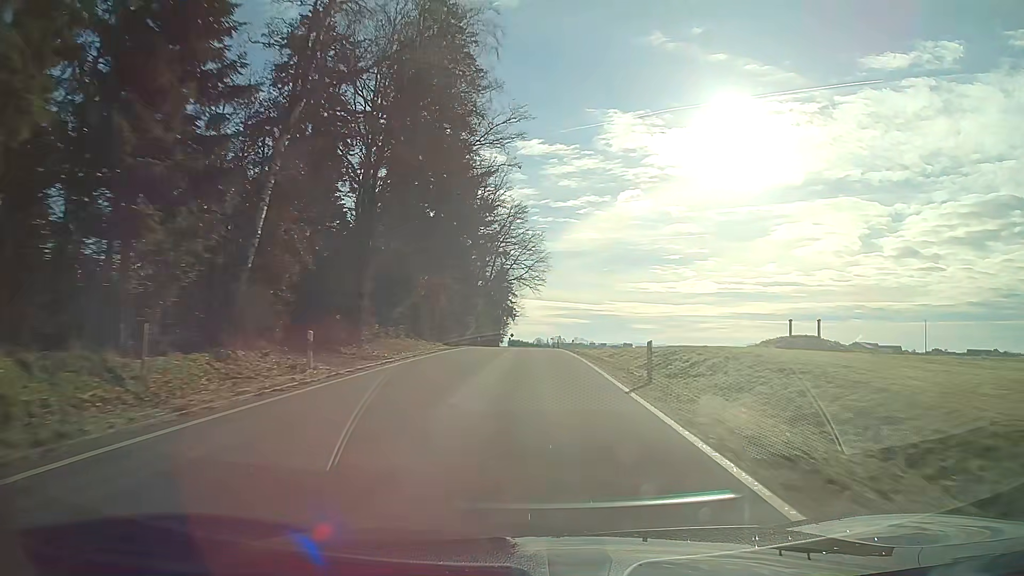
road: tertiary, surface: asphalt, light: Day
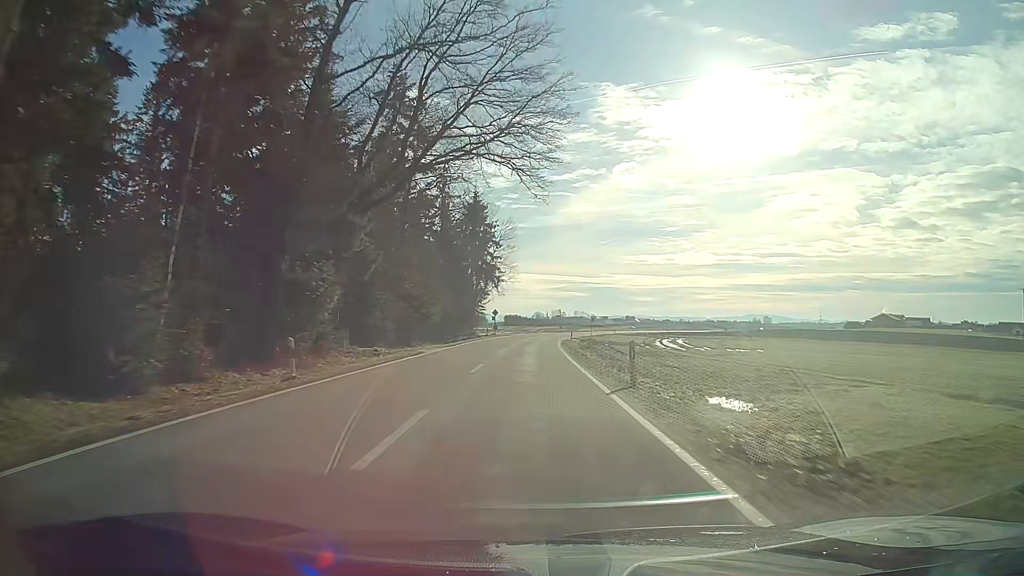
(+0.2, +51.4) m; 0°
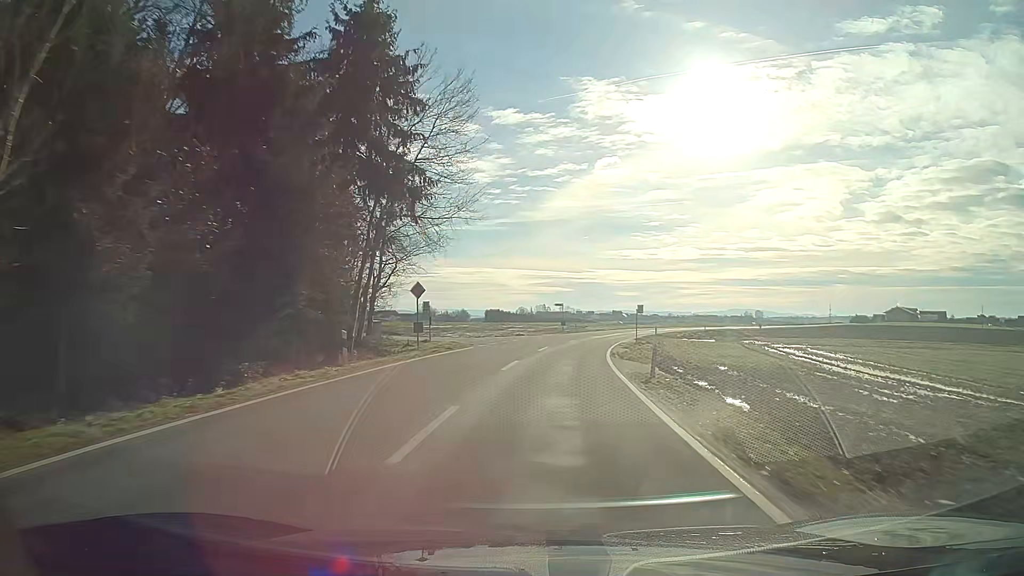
(+0.4, +47.5) m; +2°
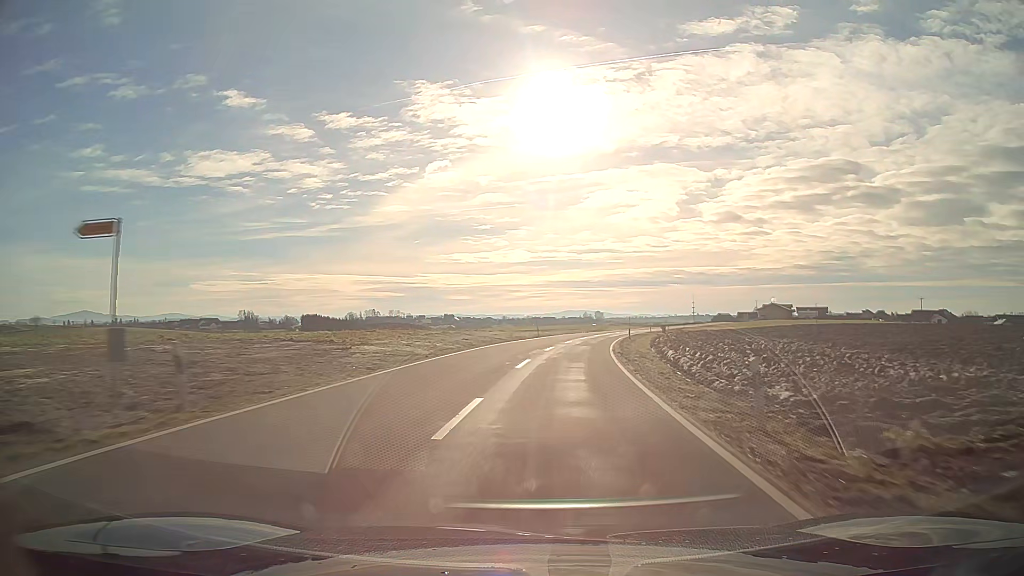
(+6.9, +57.2) m; +14°
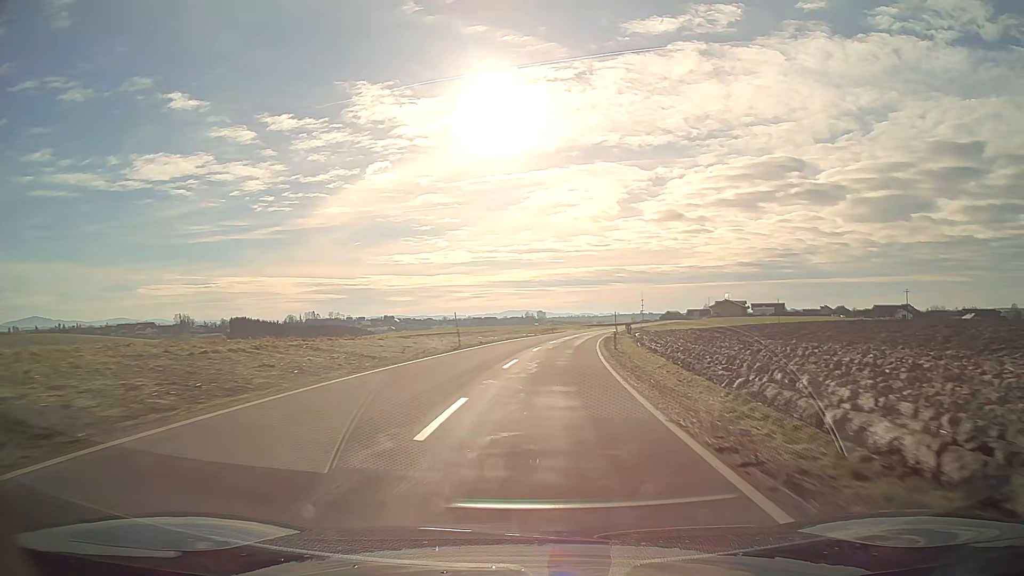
(+1.0, +23.9) m; +5°
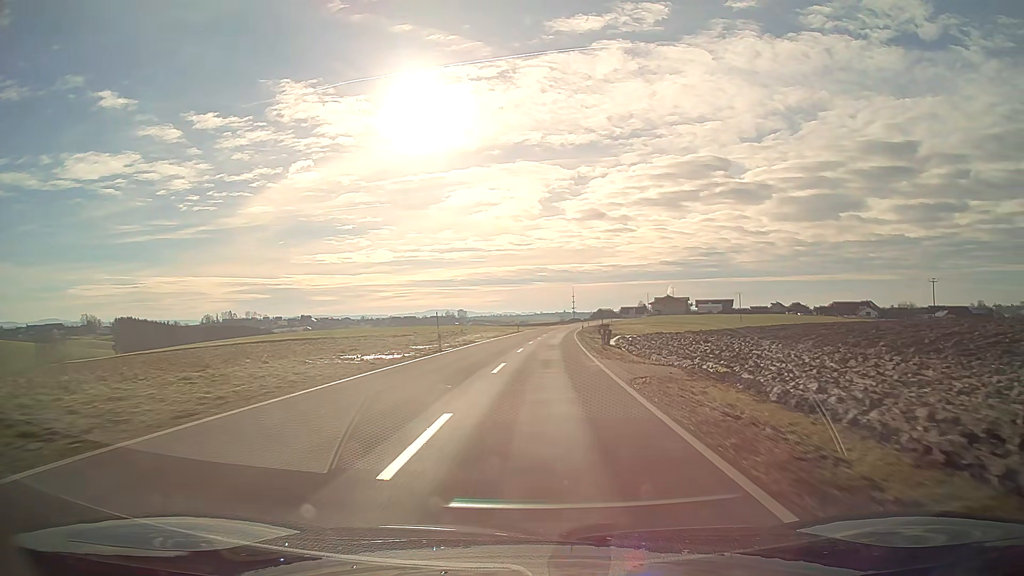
(+2.9, +49.7) m; +6°
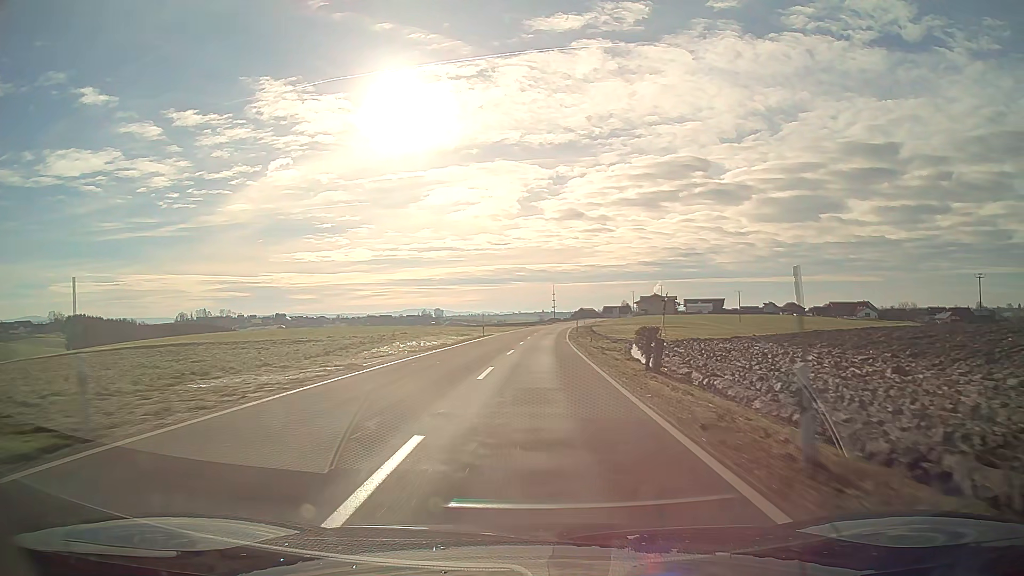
(+0.4, +25.9) m; +2°
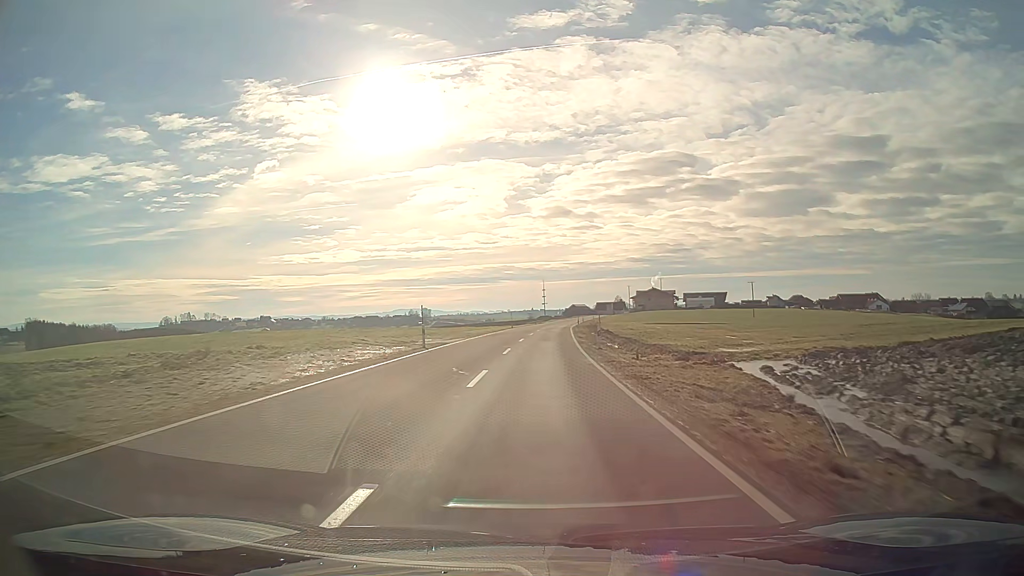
(+0.2, +26.5) m; +1°
